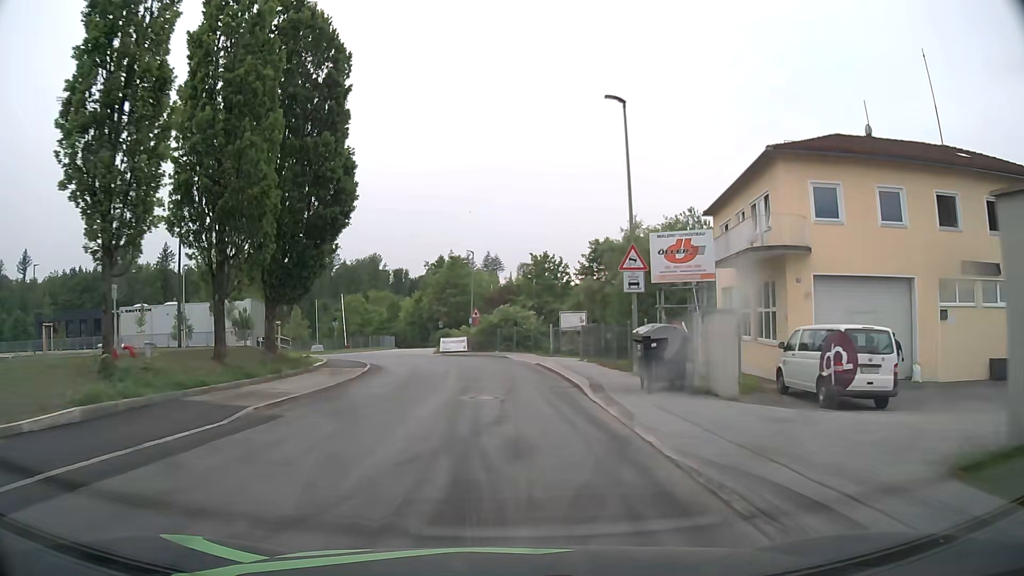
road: residential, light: Day
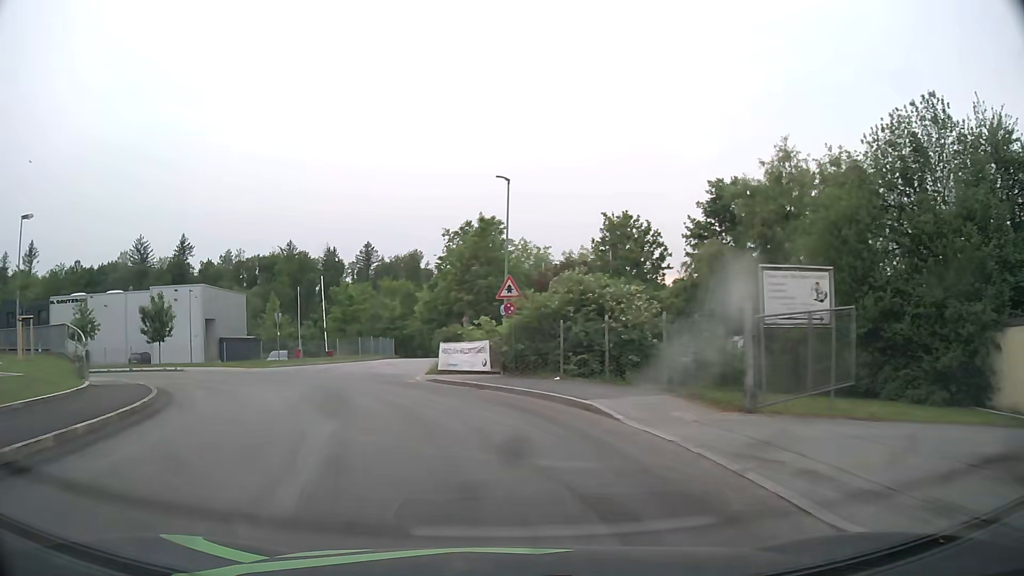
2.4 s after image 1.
(-0.6, +26.4) m; -4°
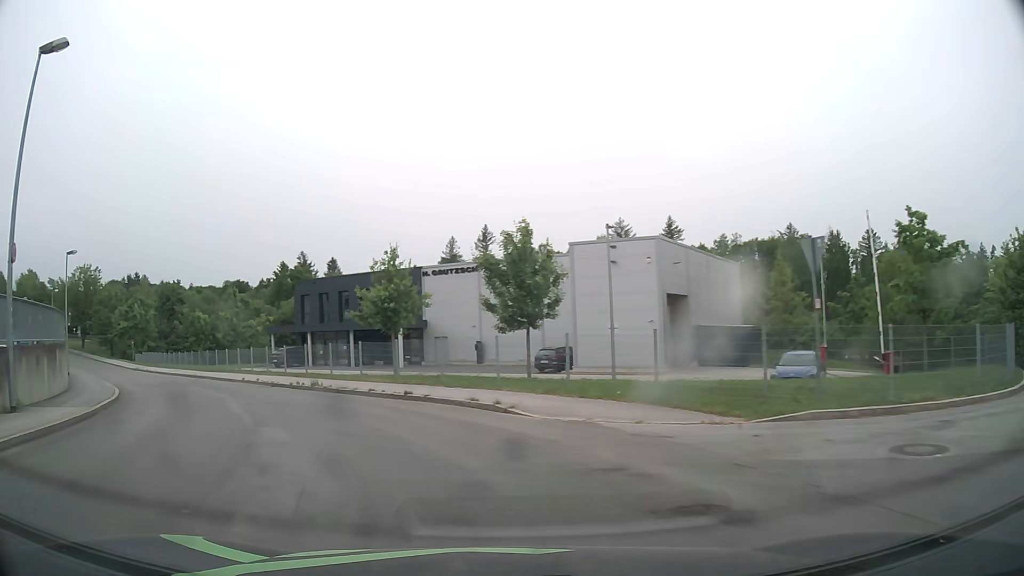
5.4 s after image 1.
(-8.1, +24.6) m; -42°
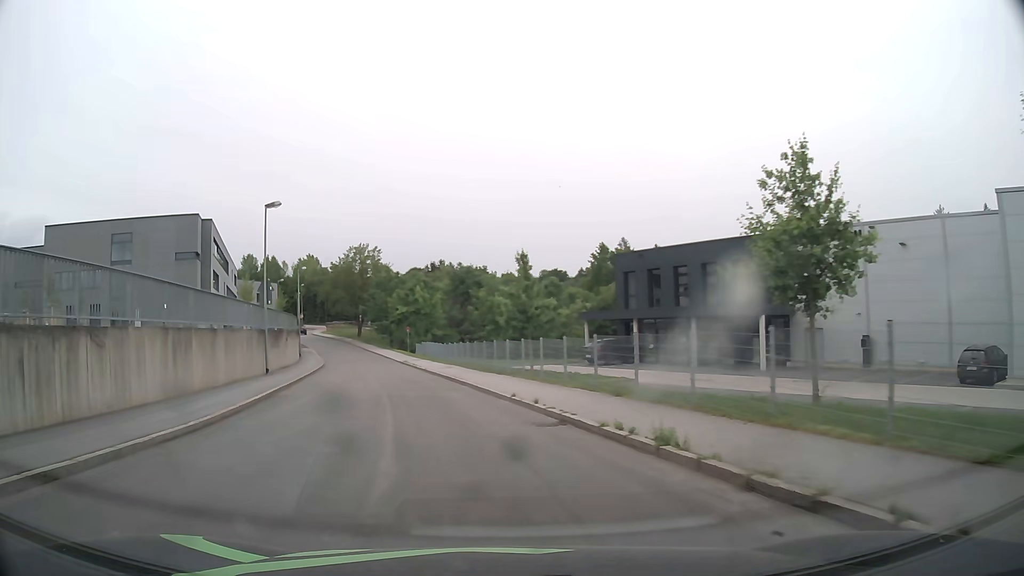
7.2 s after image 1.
(-3.6, +13.6) m; -28°
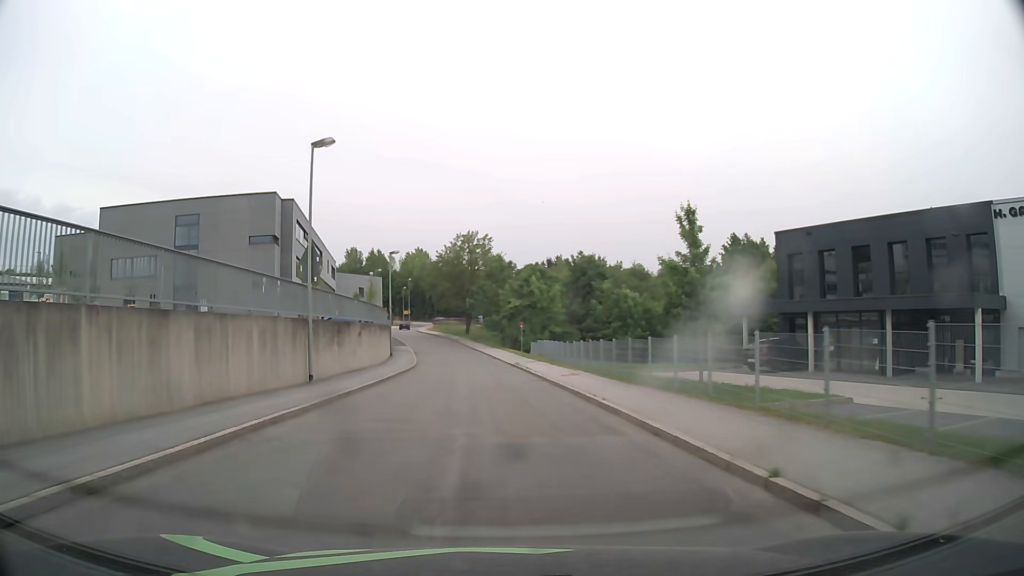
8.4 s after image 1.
(-1.0, +10.0) m; -10°
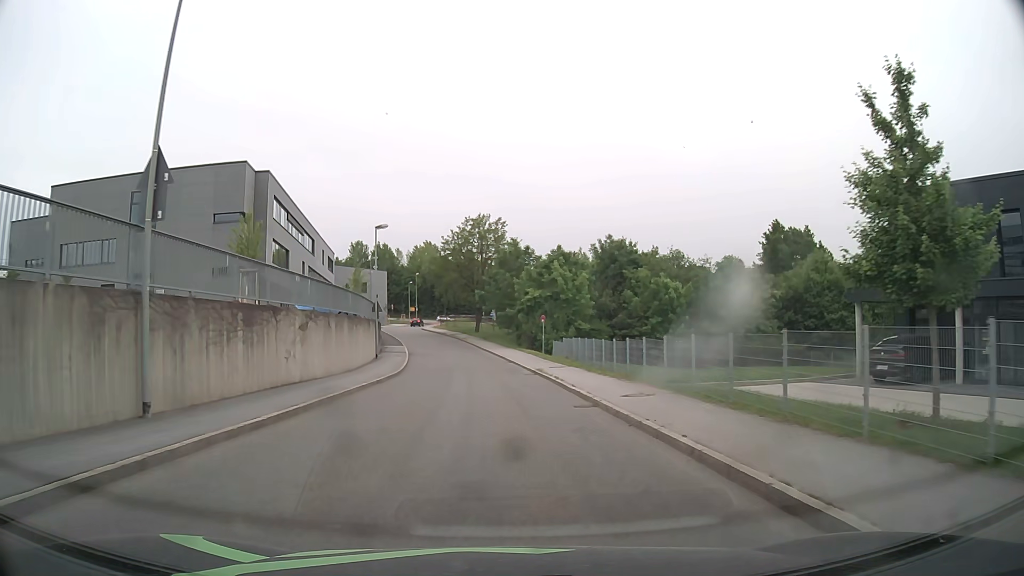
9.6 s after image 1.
(-0.3, +11.5) m; -2°
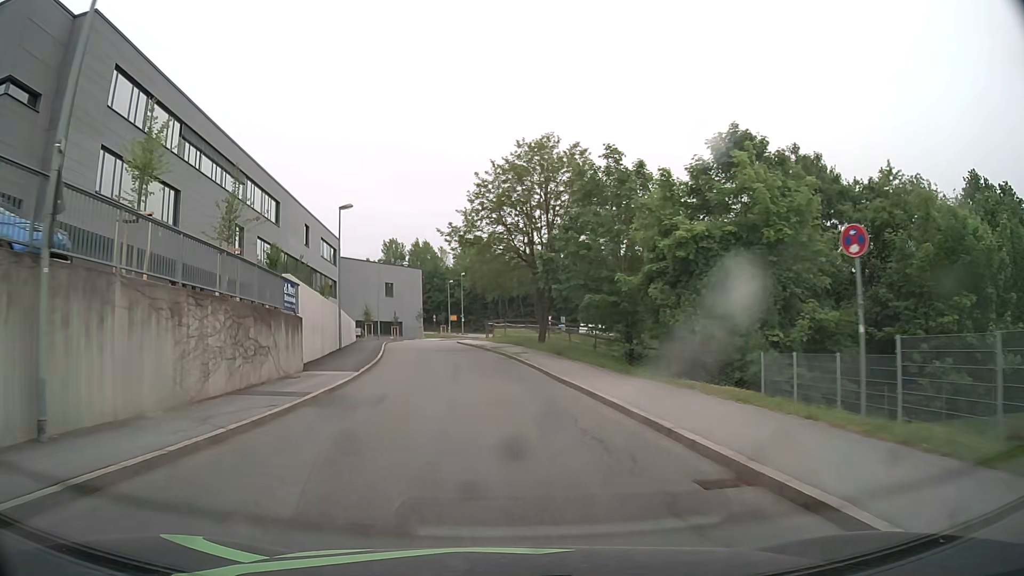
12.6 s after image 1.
(-1.1, +34.0) m; -5°
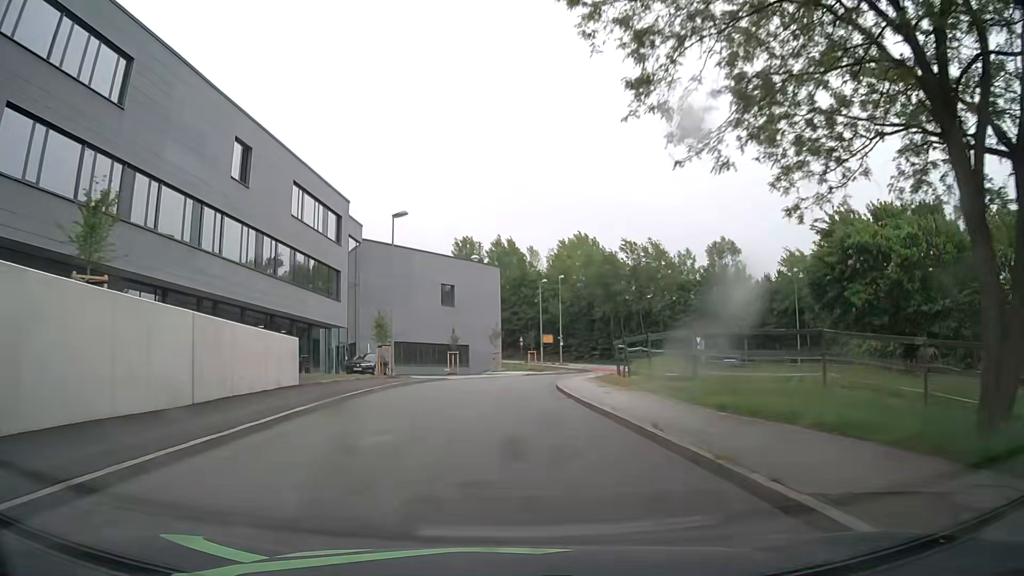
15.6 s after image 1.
(-2.6, +35.3) m; -8°
